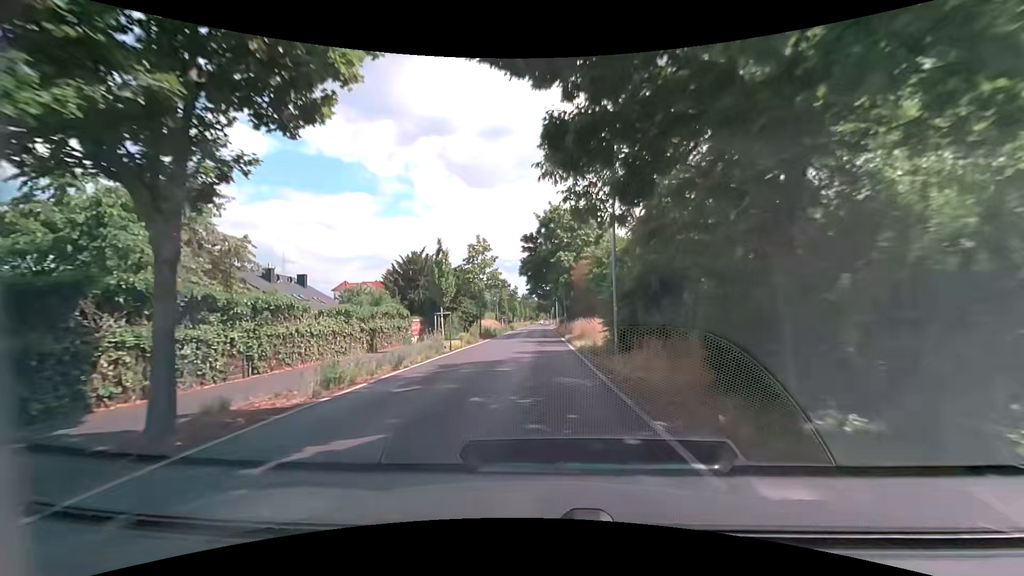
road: tertiary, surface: asphalt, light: Day
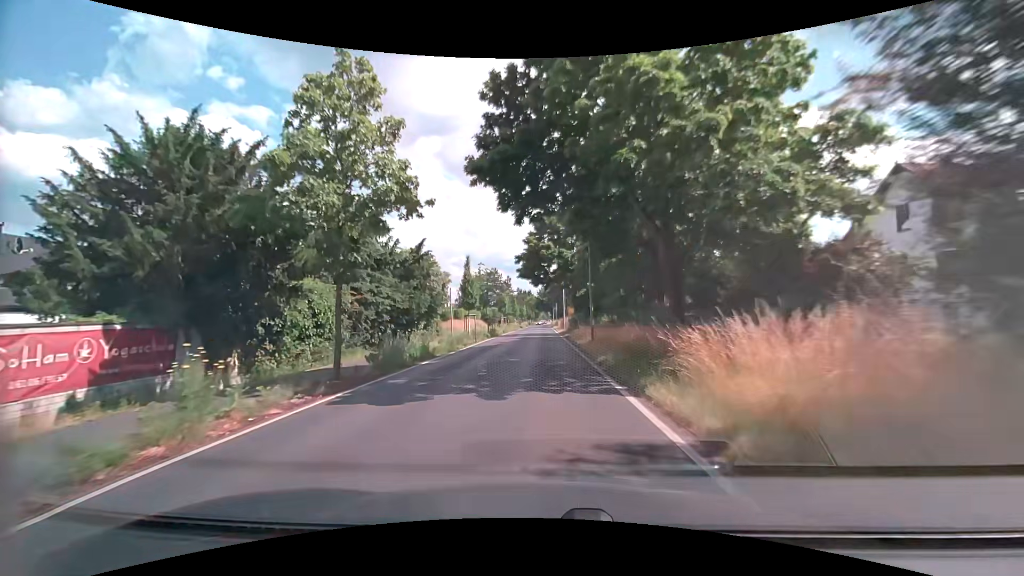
(+0.1, +29.6) m; 0°
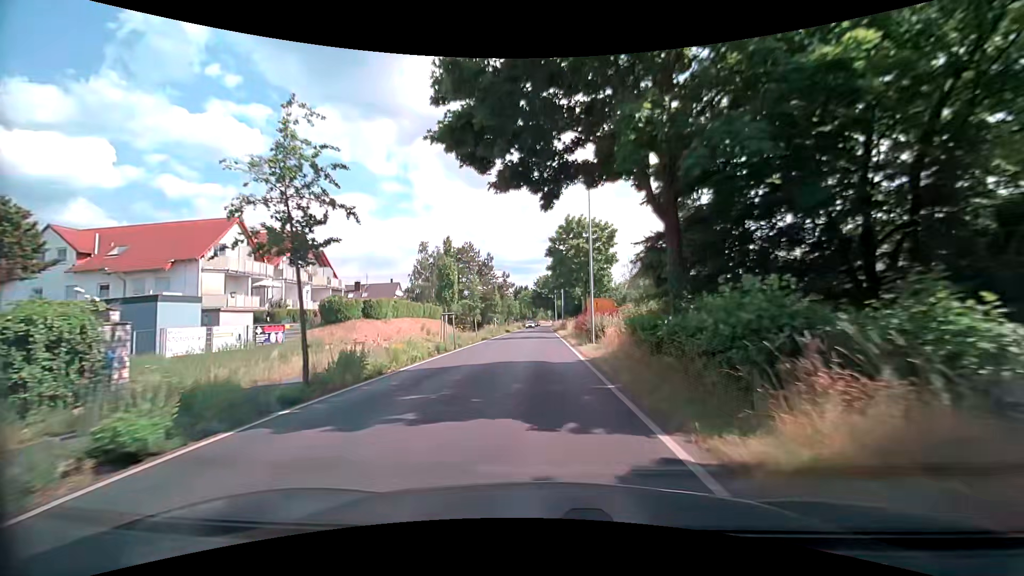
(0.0, +36.7) m; -1°
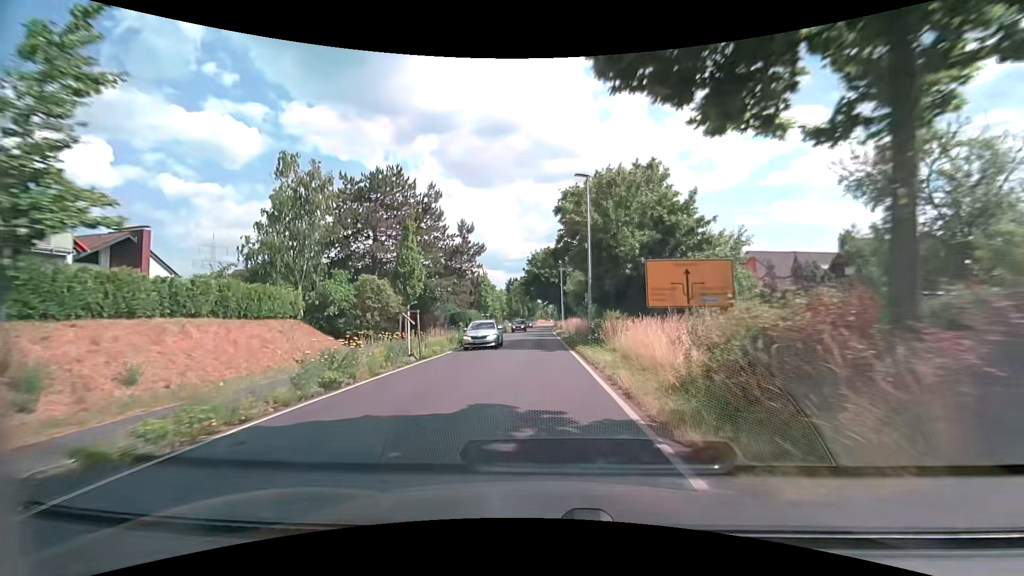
(+0.4, +36.0) m; +1°
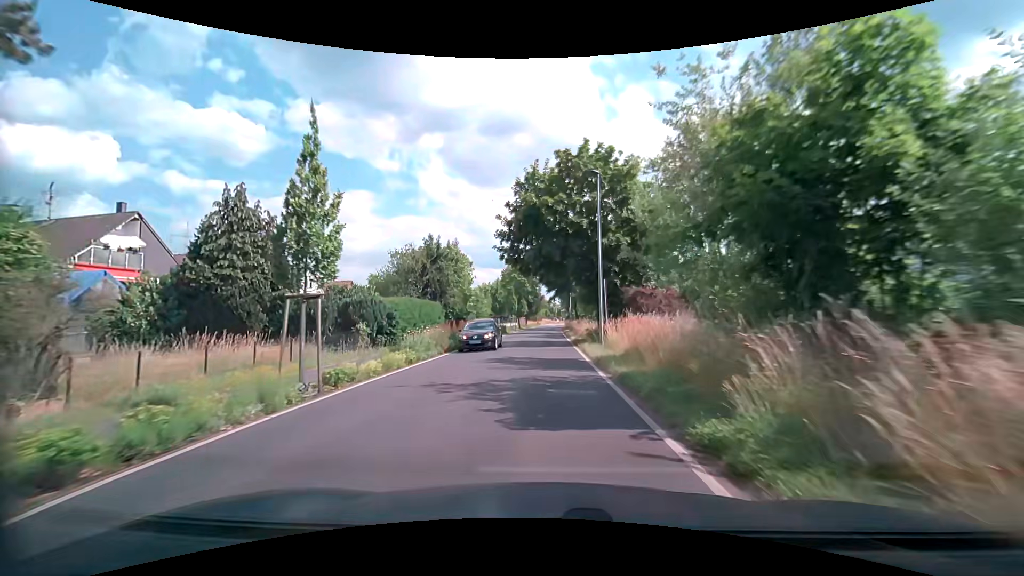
(-0.2, +35.9) m; 0°
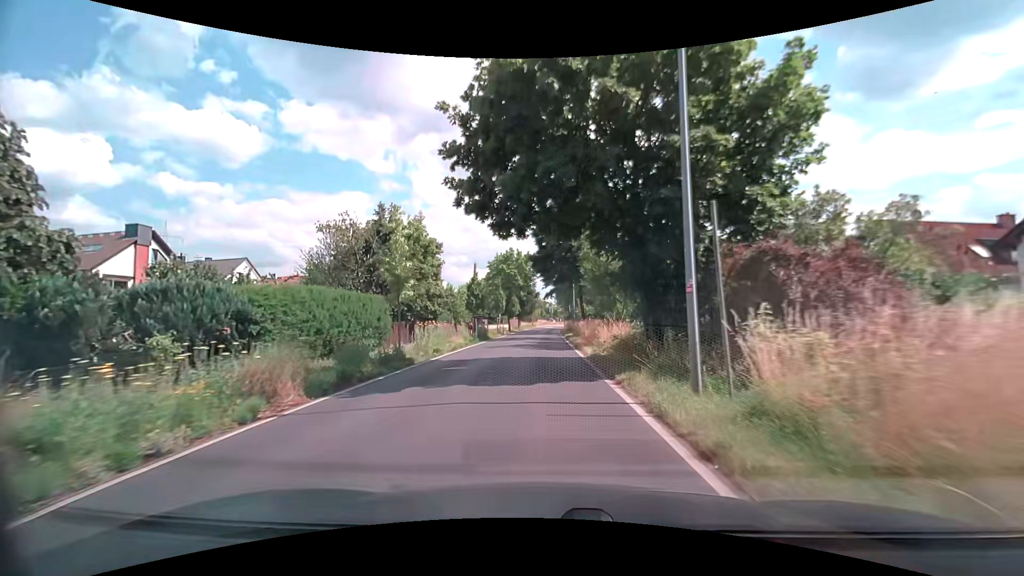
(-0.1, +14.4) m; 0°
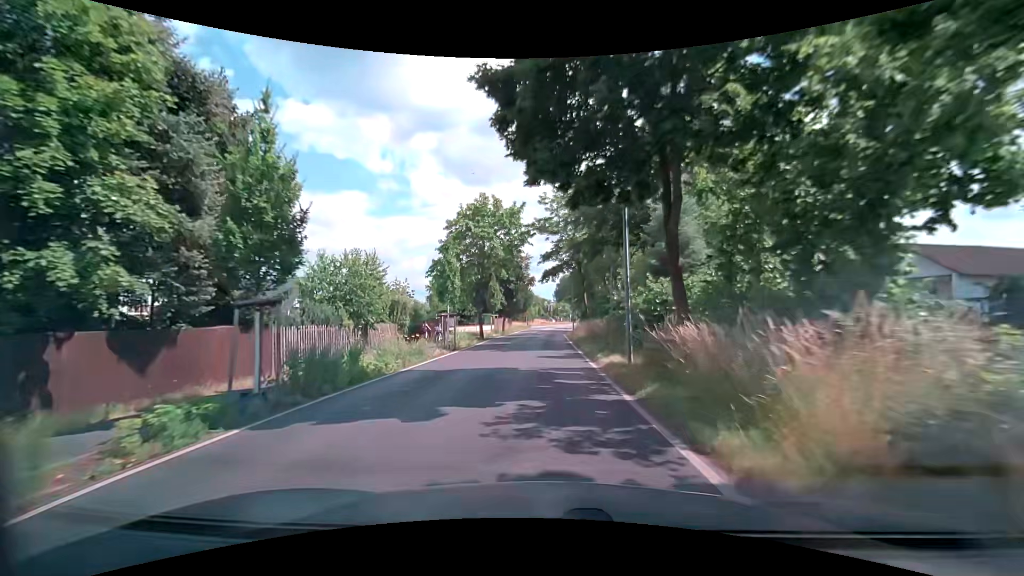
(+0.1, +28.8) m; 0°
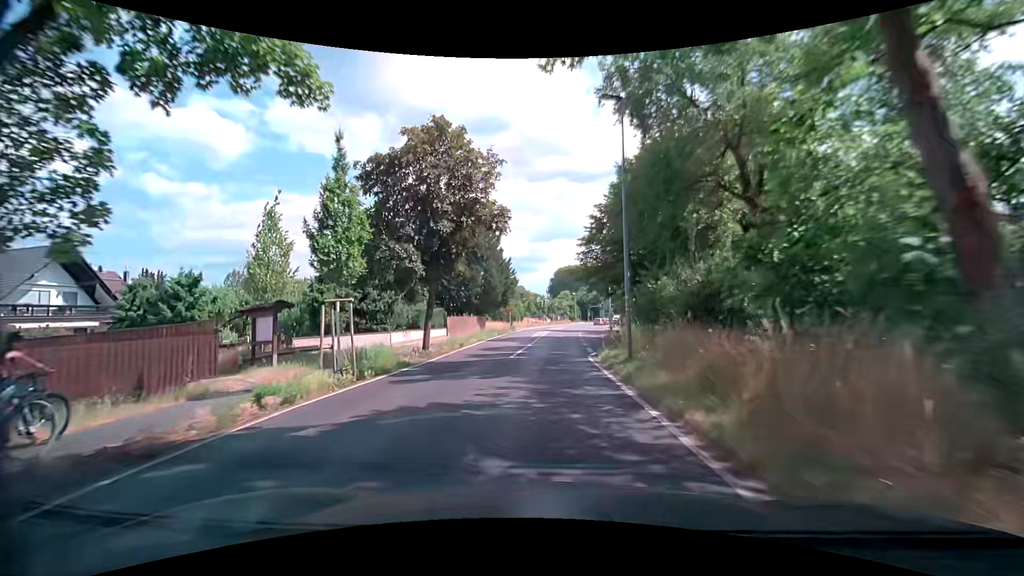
(+0.5, +35.4) m; +1°
(0, +10) (0, +20) (+1, +30) (+1, +40) (+2, +50) (+4, +60) (+6, +70) (+8, +79) (+9, +89) (+12, +99) m
